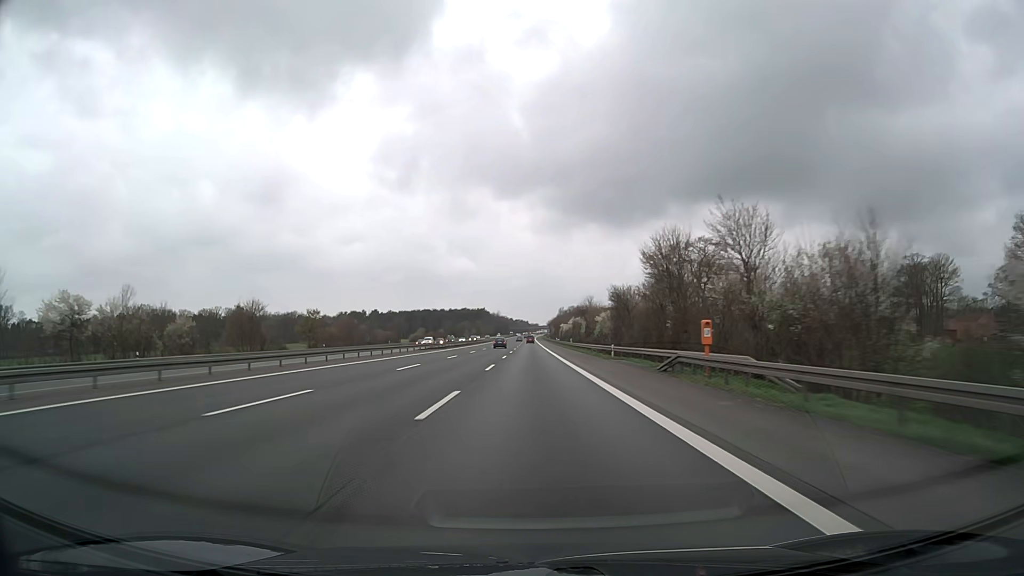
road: motorway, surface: asphalt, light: Day
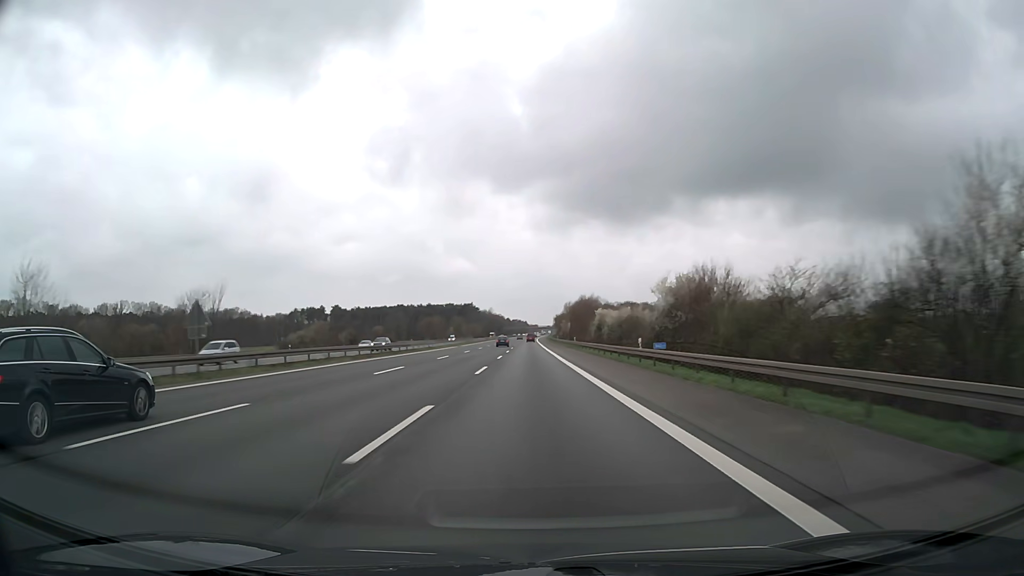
(+0.3, +111.1) m; 0°
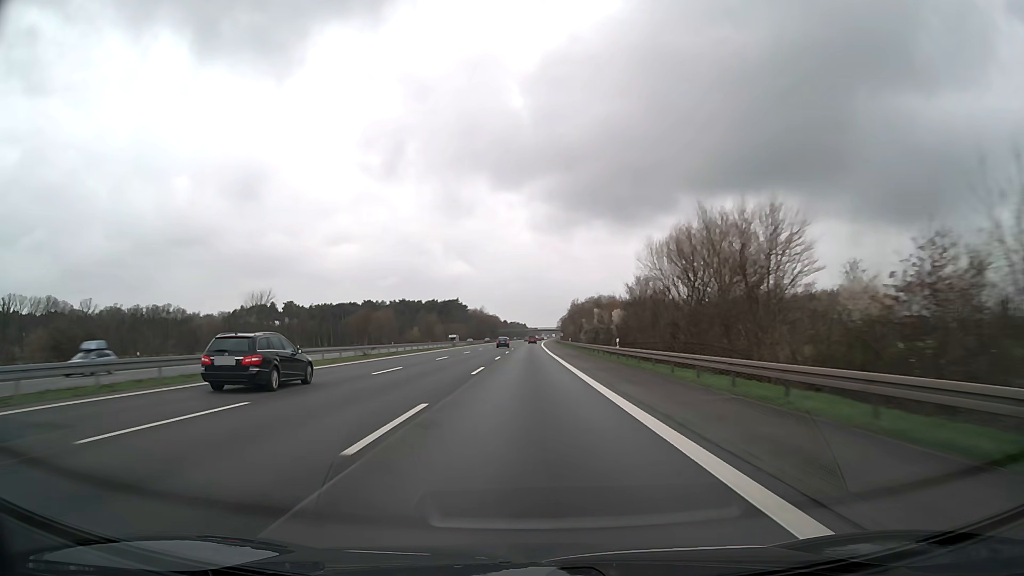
(+0.1, +88.7) m; 0°
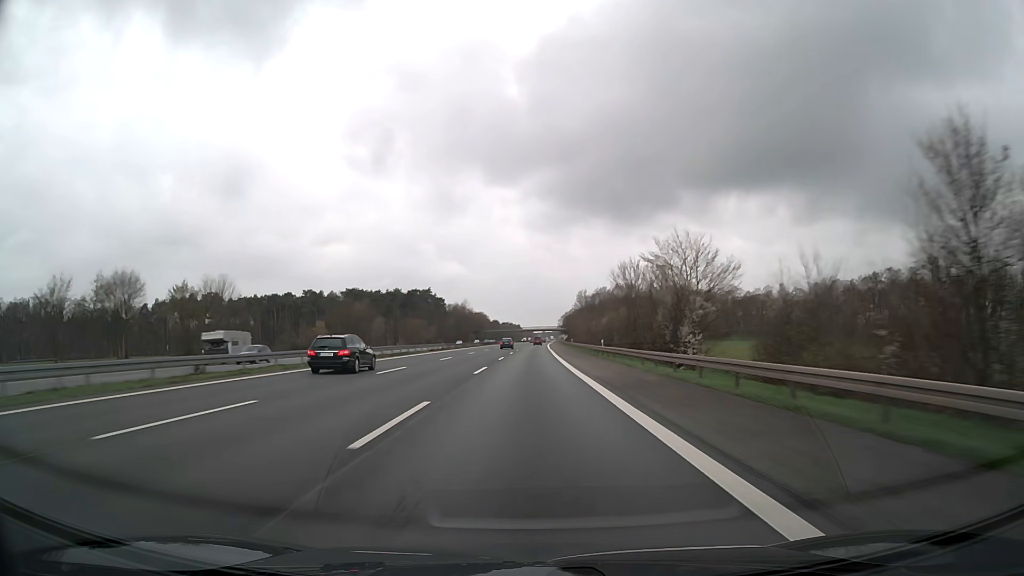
(+0.2, +88.8) m; 0°
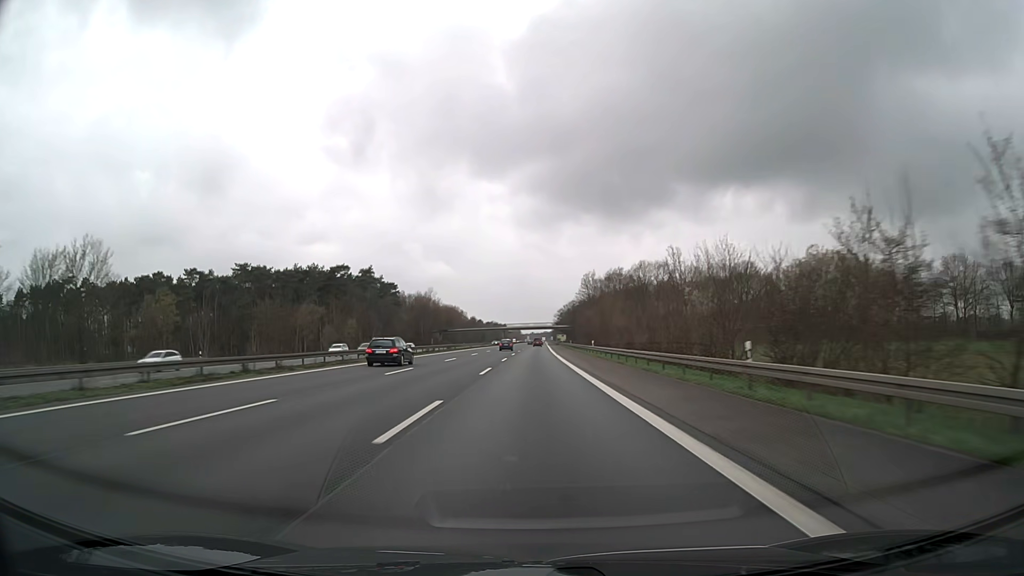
(+0.8, +88.7) m; +1°
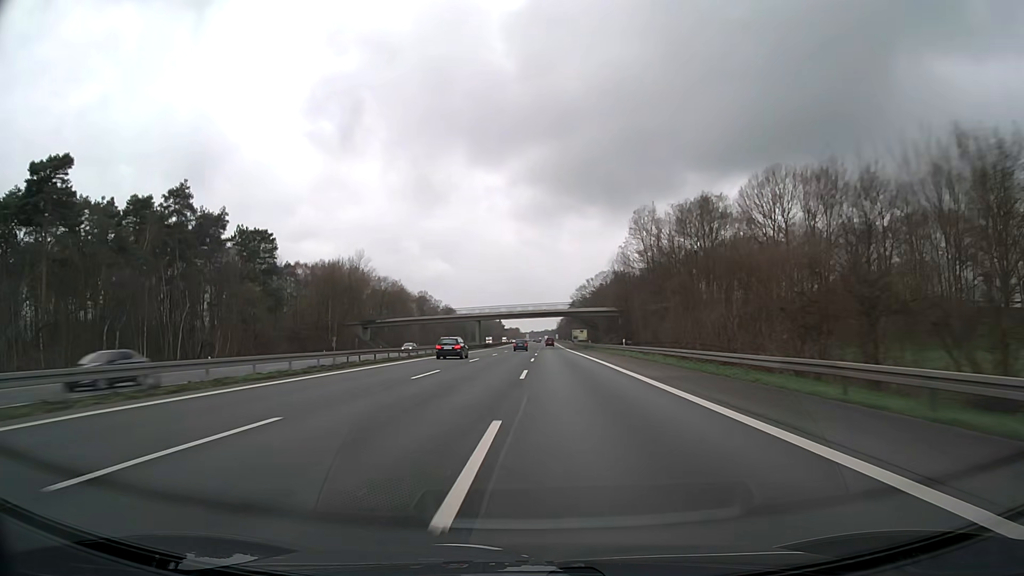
(+0.2, +111.0) m; 0°
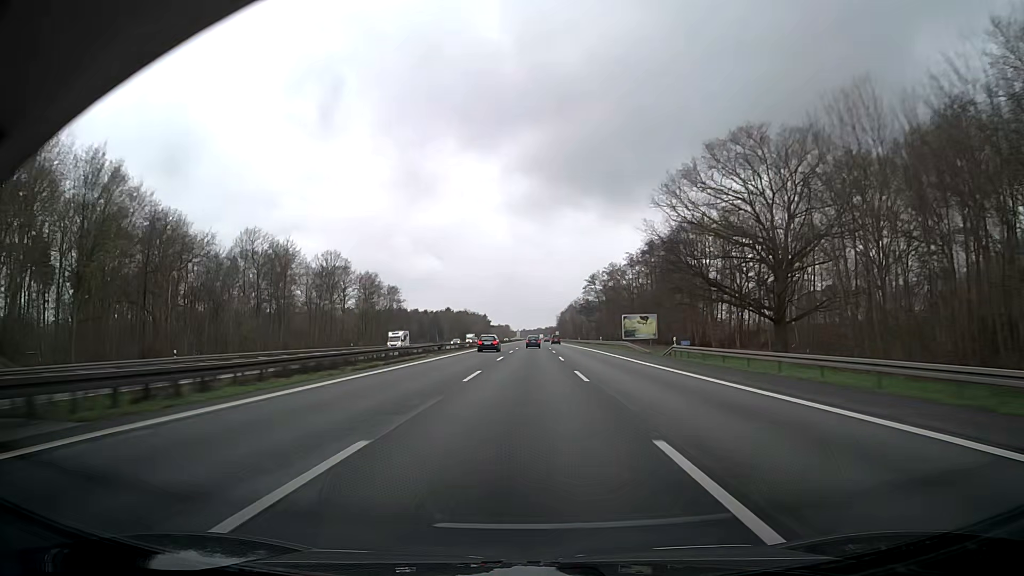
(0.0, +110.5) m; 0°
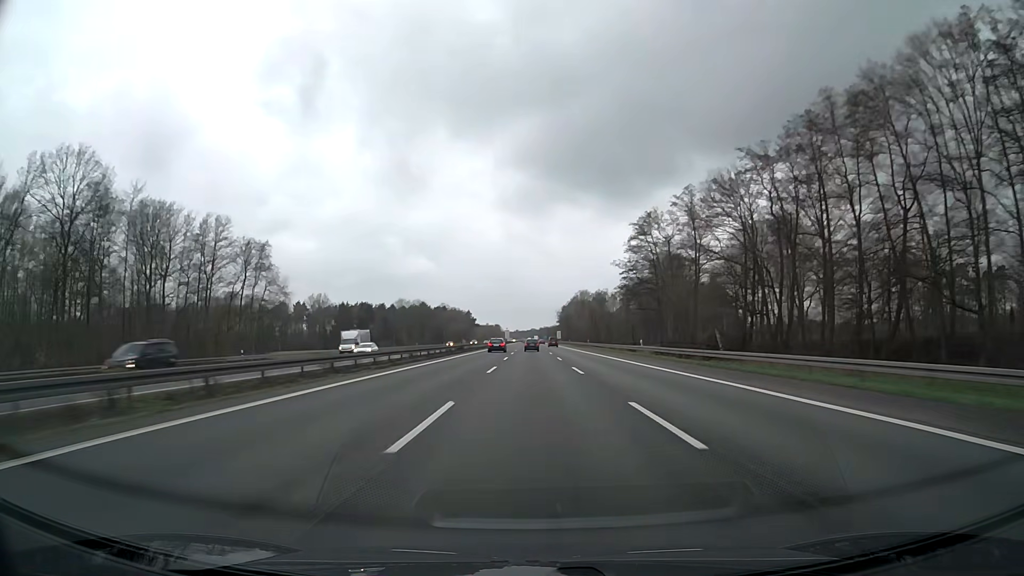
(+0.8, +86.5) m; +1°
(0, +10) (0, +20) (0, +30) (0, +40) (0, +50) (0, +60) (0, +70) (0, +80) (0, +90) (0, +100) m
